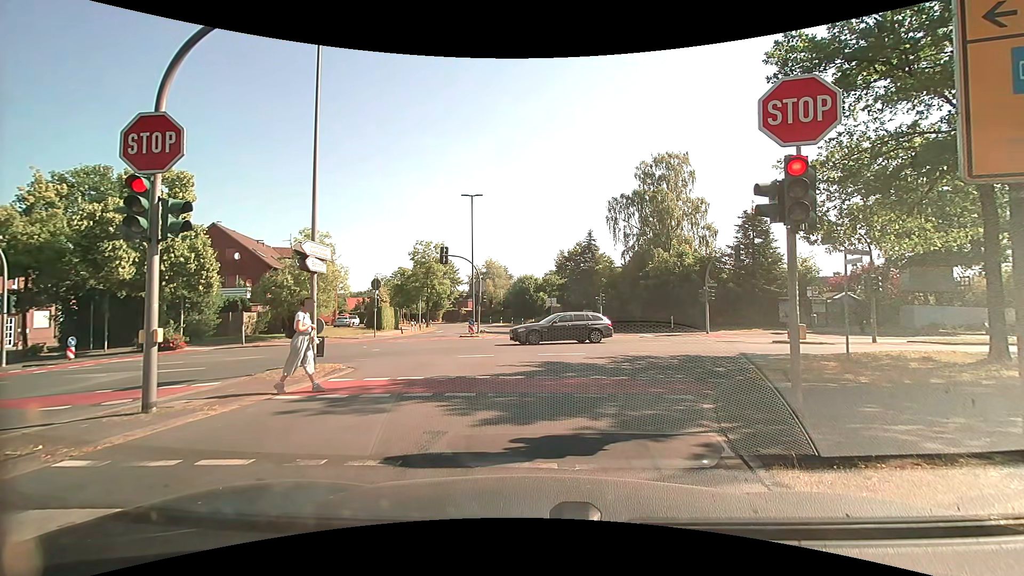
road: tertiary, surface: asphalt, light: Day
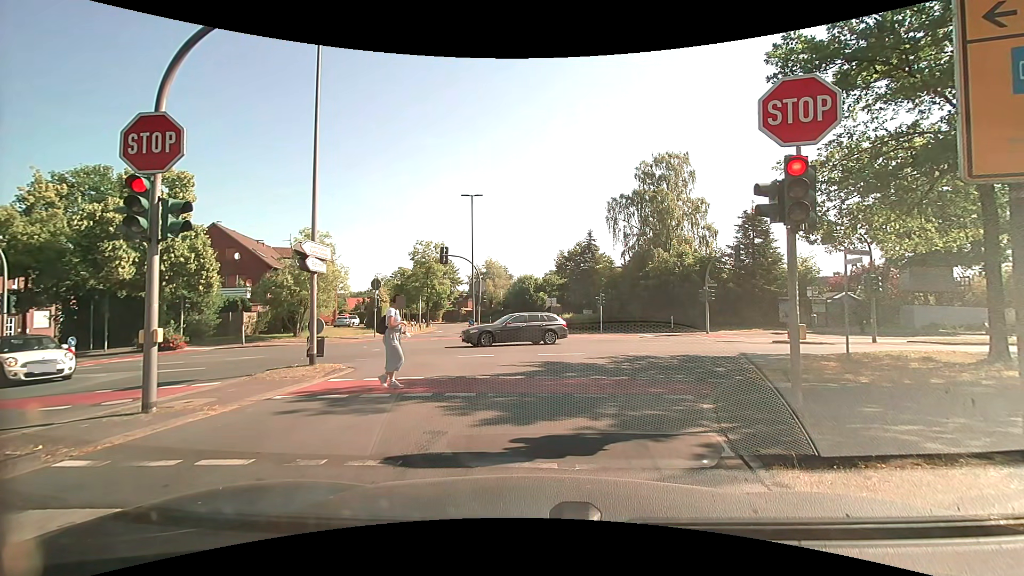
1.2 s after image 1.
(0.0, 0.0) m; 0°
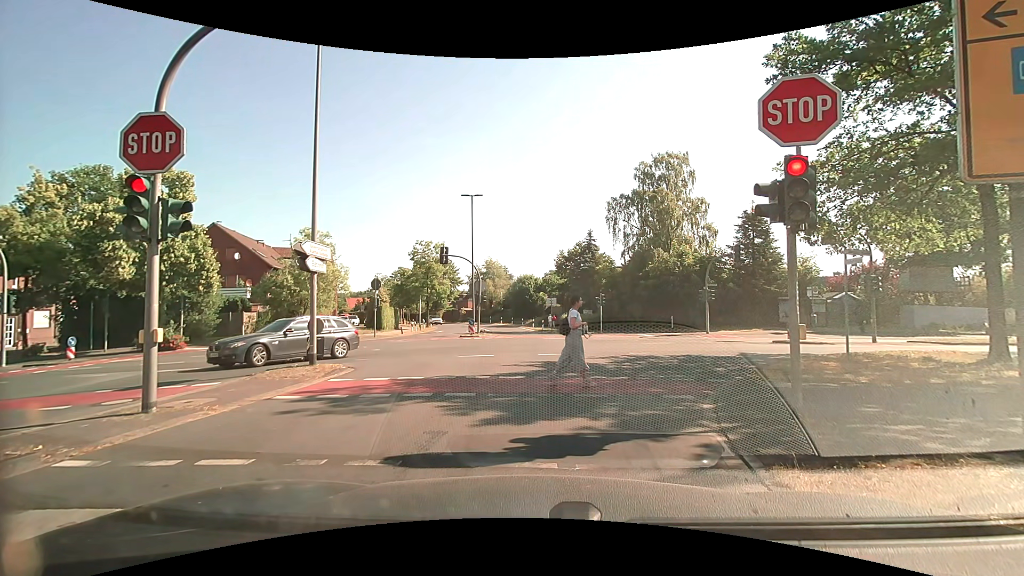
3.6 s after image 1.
(0.0, 0.0) m; 0°
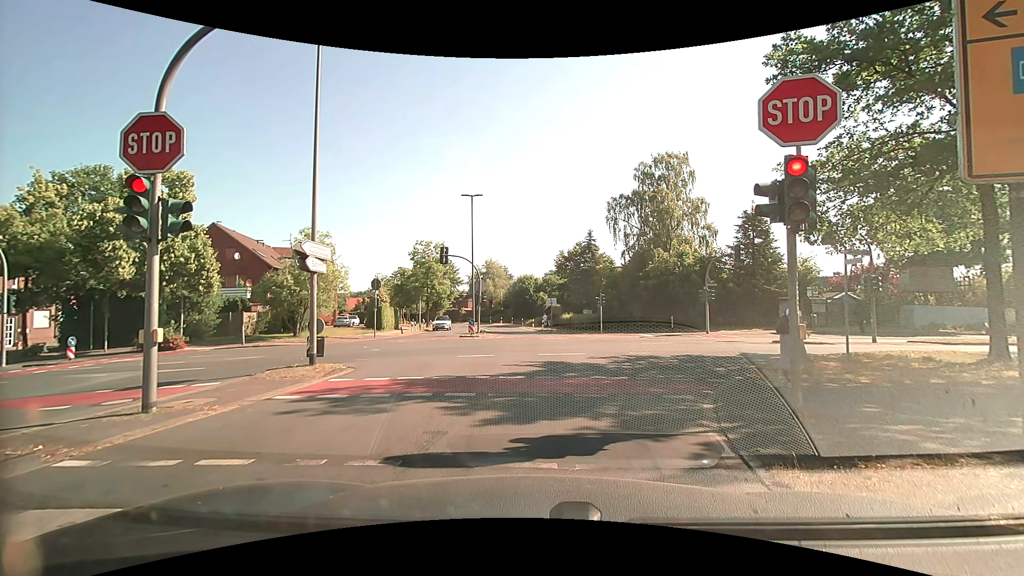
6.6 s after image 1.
(0.0, 0.0) m; 0°
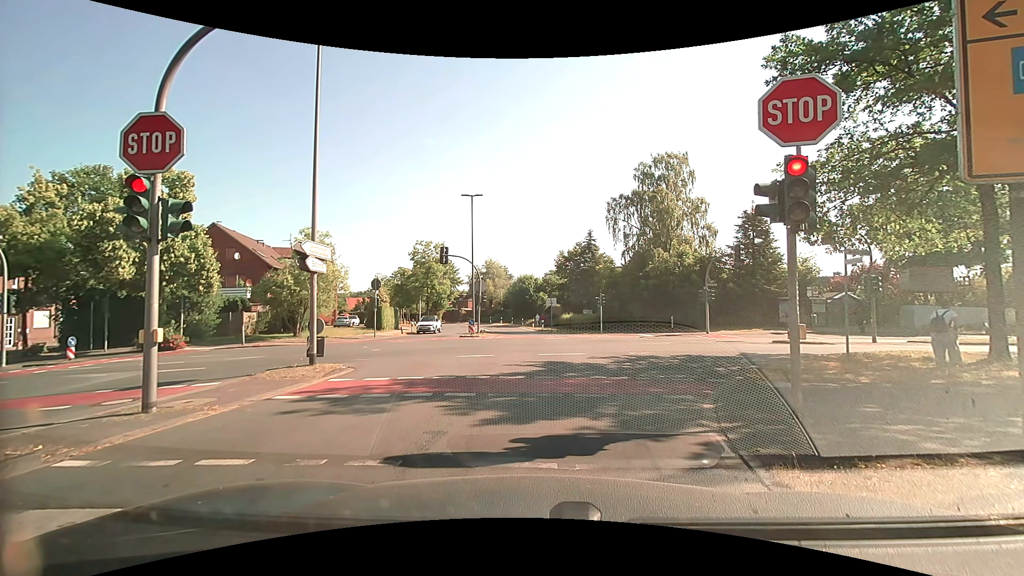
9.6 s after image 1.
(0.0, 0.0) m; 0°
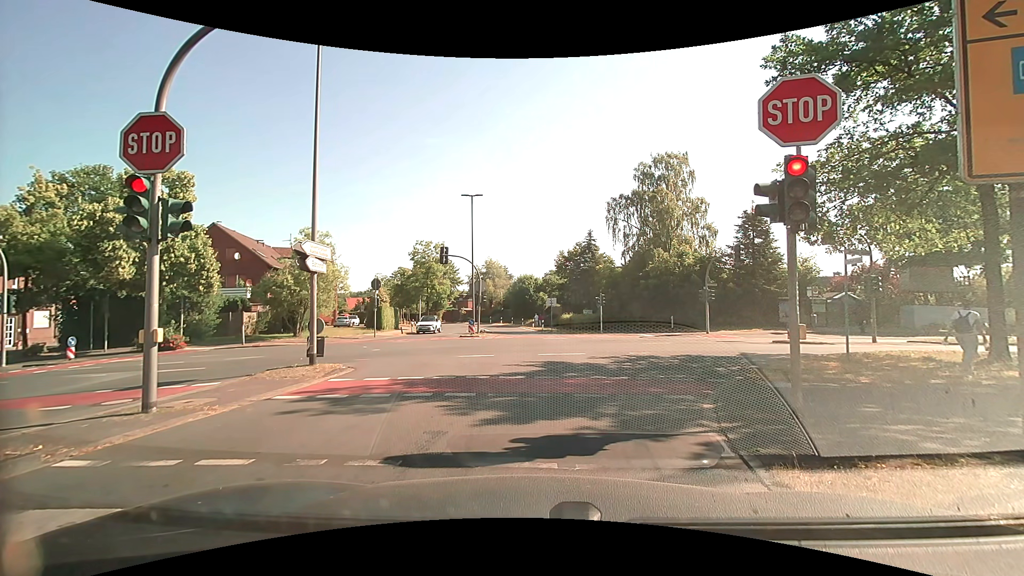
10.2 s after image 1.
(0.0, 0.0) m; 0°
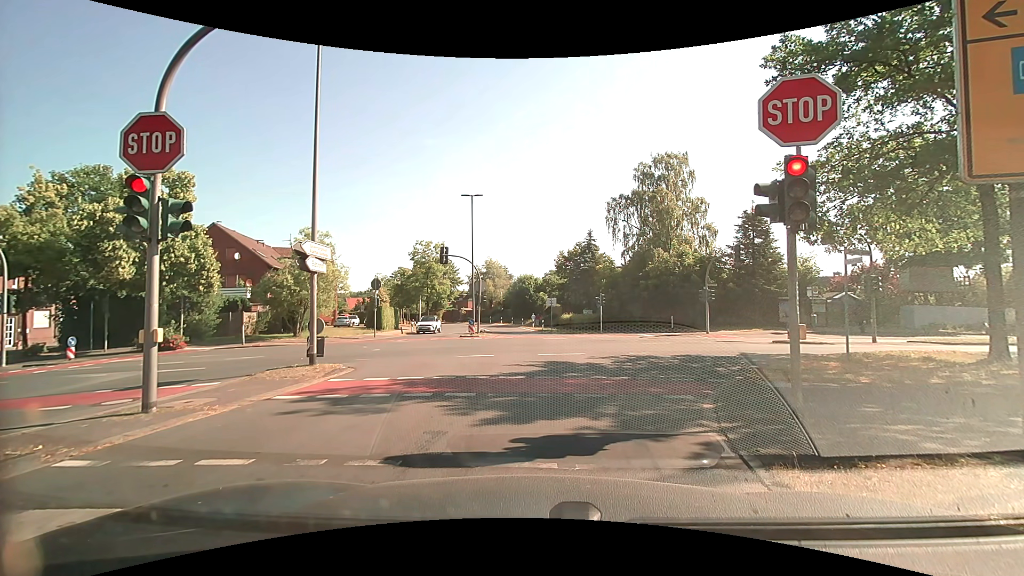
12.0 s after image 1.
(0.0, 0.0) m; 0°
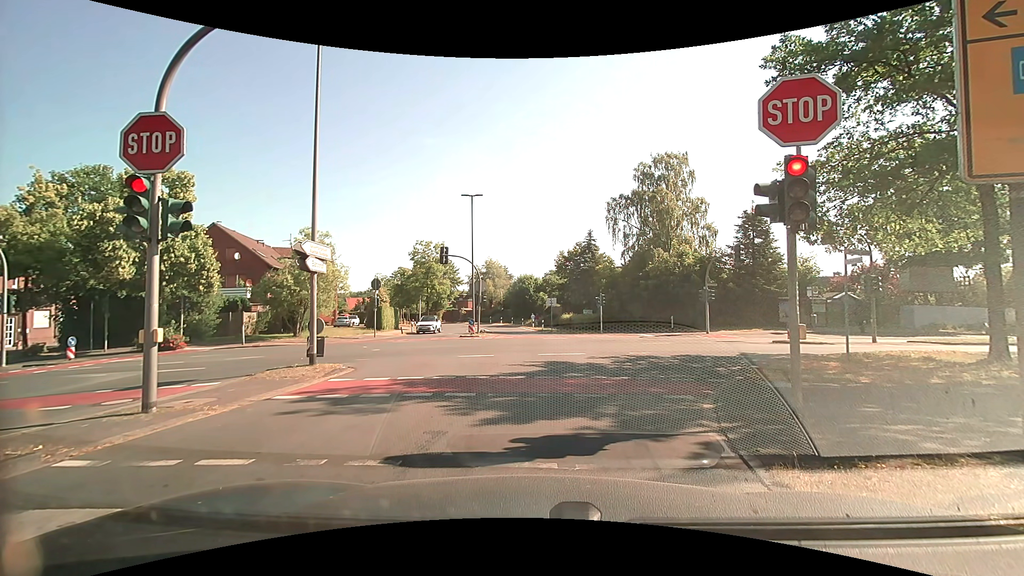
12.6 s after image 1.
(0.0, 0.0) m; 0°
(0, +10) (0, +20) (-1, +30) (-2, +40) (-3, +50) (-5, +60) (-8, +69) (-12, +78) (-17, +87) (-22, +95) m
